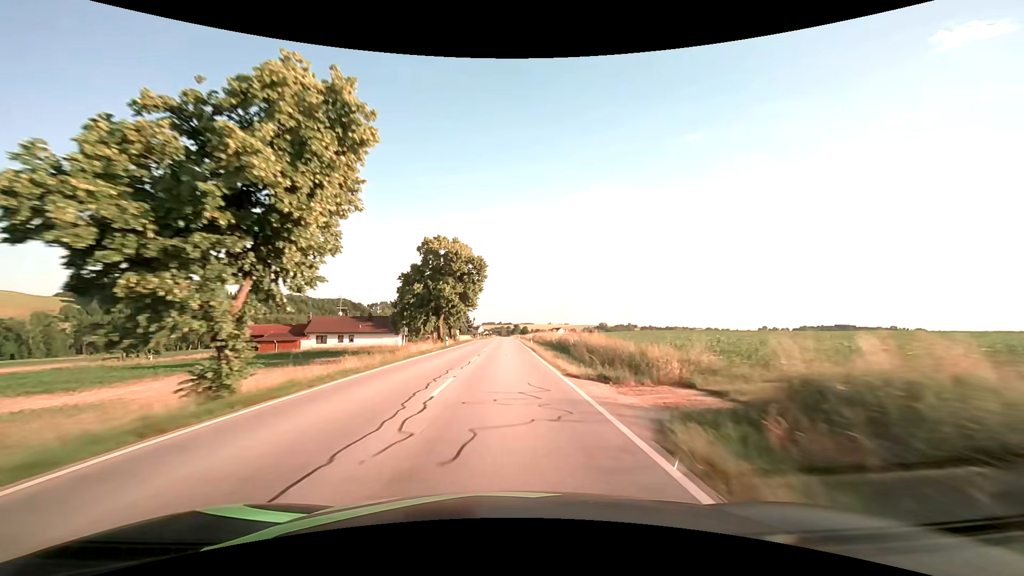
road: secondary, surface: asphalt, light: Day
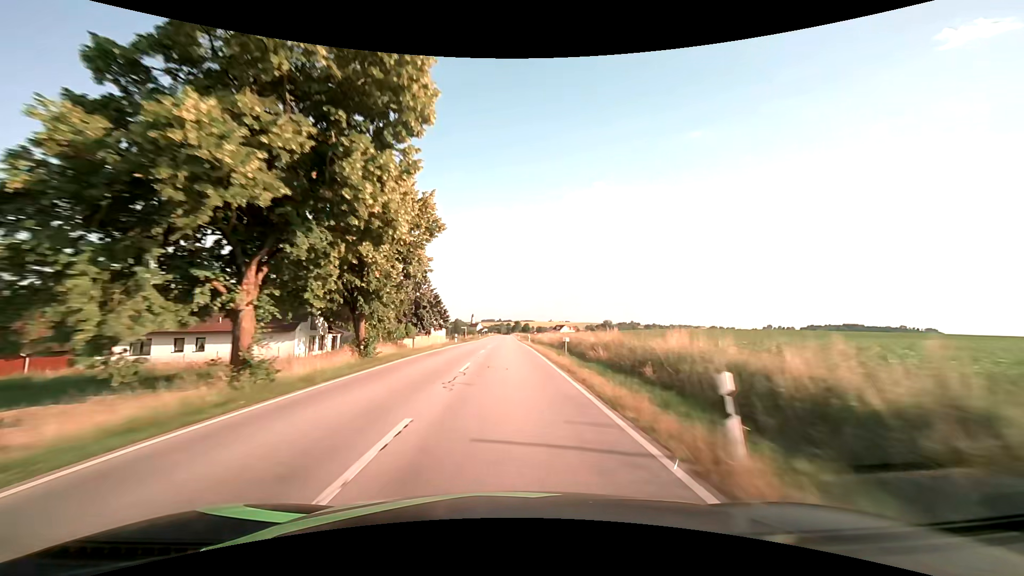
(-0.2, +42.5) m; 0°
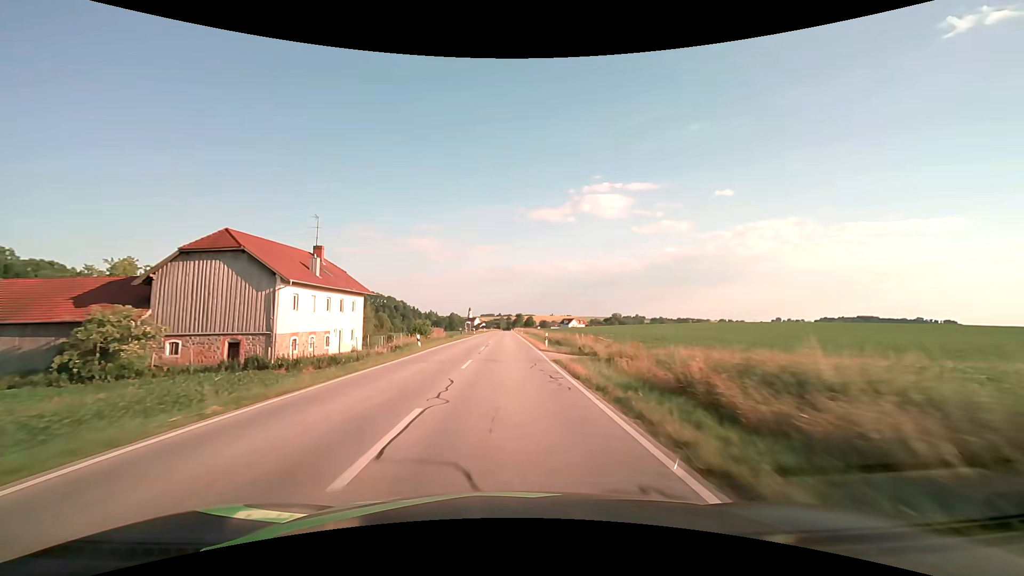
(+0.1, +71.1) m; 0°
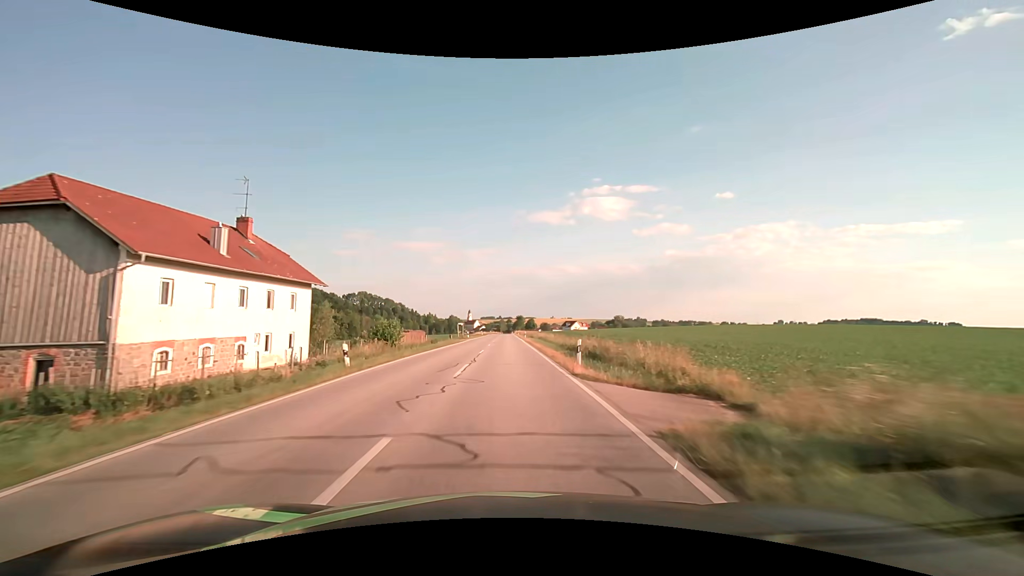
(0.0, +14.3) m; 0°
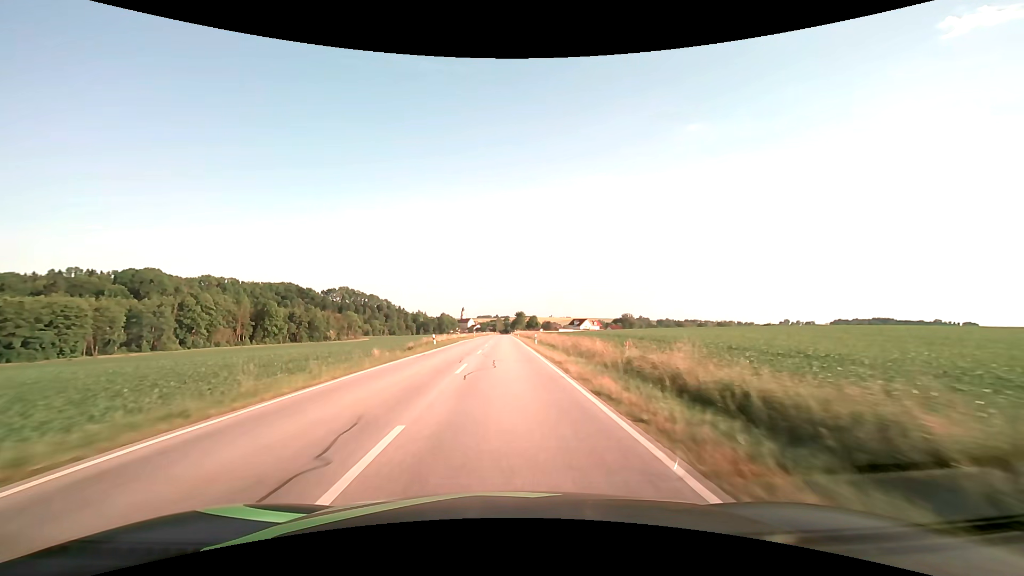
(0.0, +71.1) m; 0°
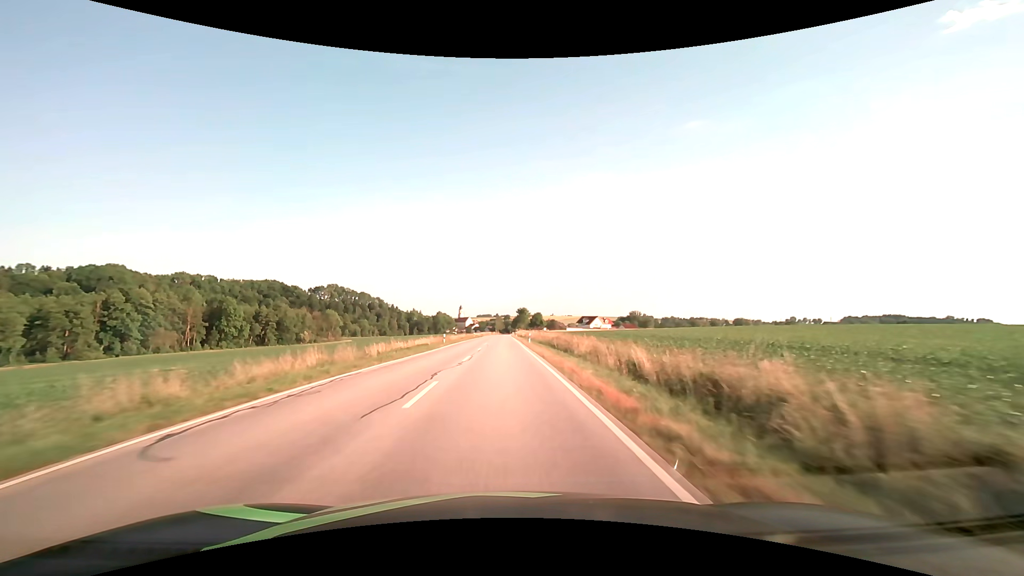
(0.0, +42.6) m; 0°
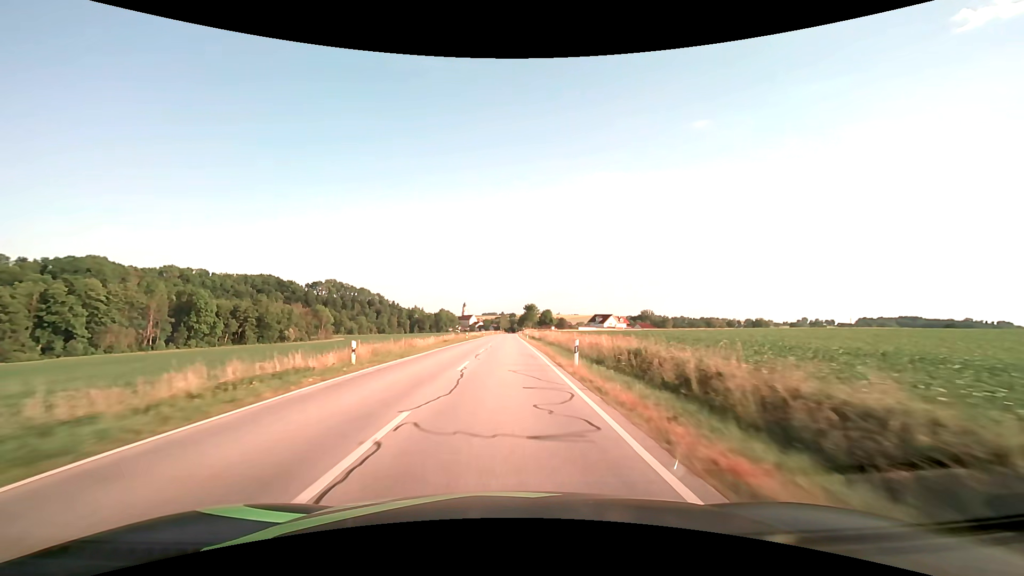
(-0.2, +28.4) m; -1°
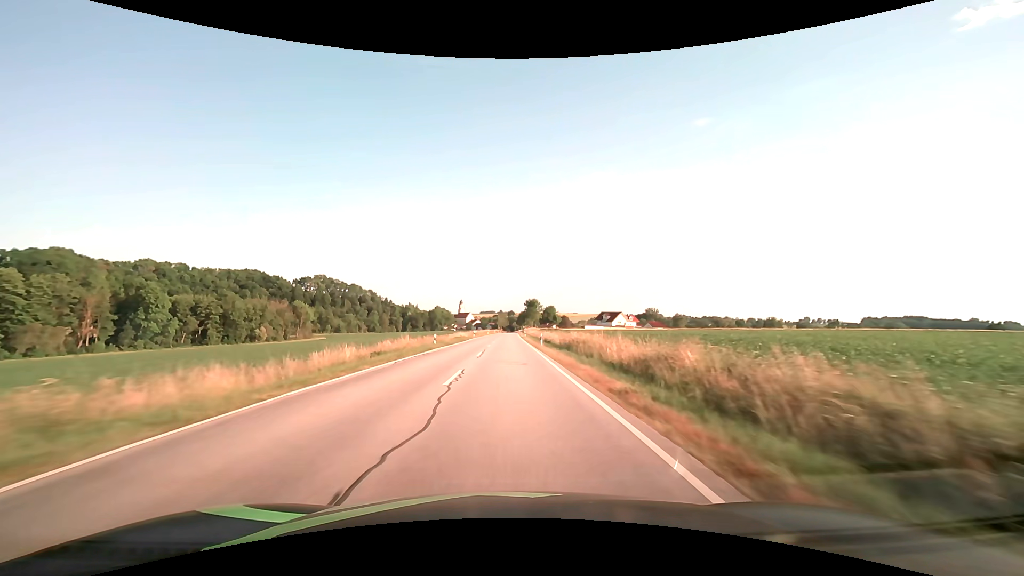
(0.0, +28.3) m; 0°
(0, +10) (0, +20) (0, +30) (0, +40) (0, +50) (0, +60) (0, +70) (0, +80) (+1, +90) (+1, +100) m
